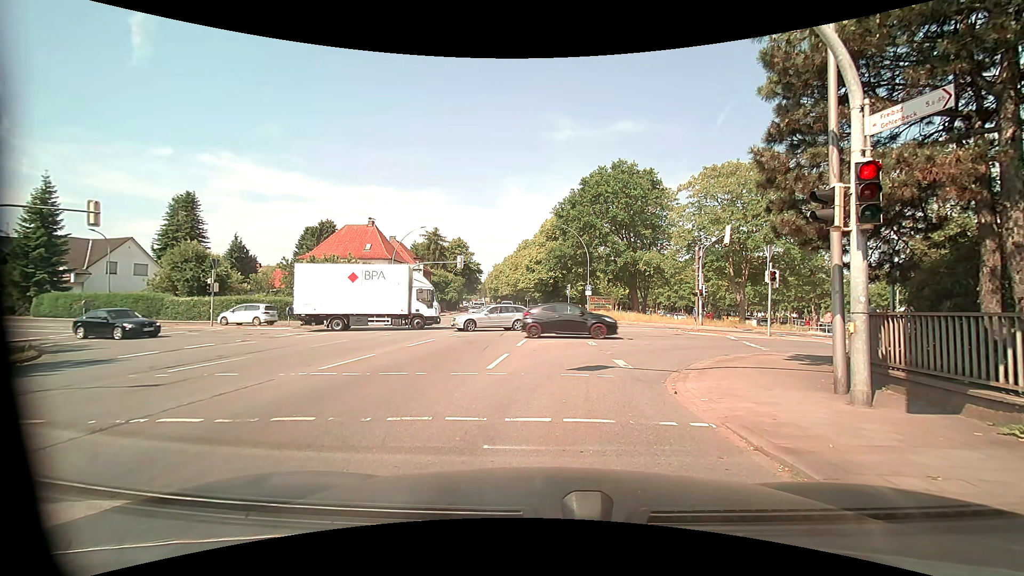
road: primary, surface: asphalt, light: Day
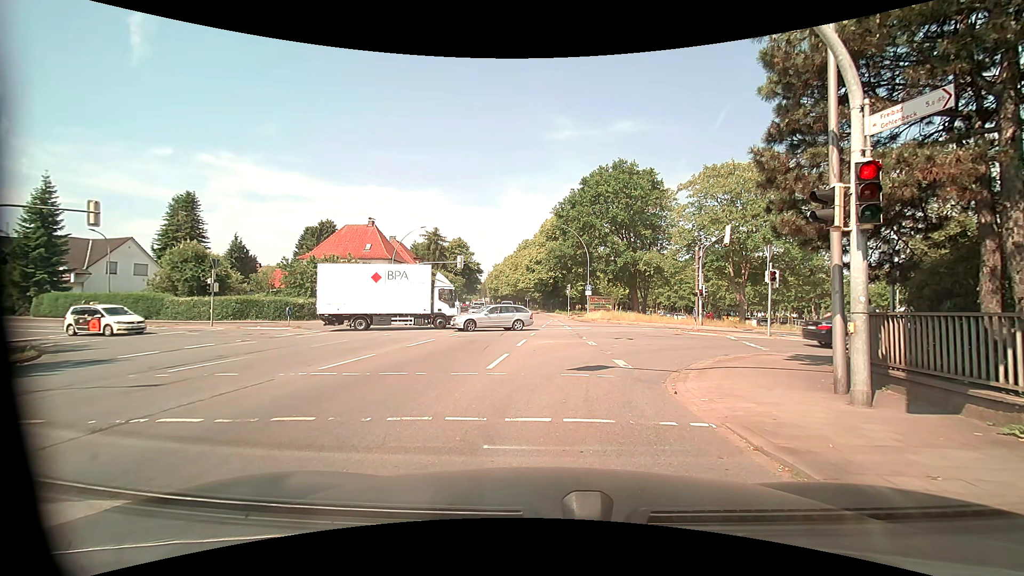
(0.0, 0.0) m; 0°
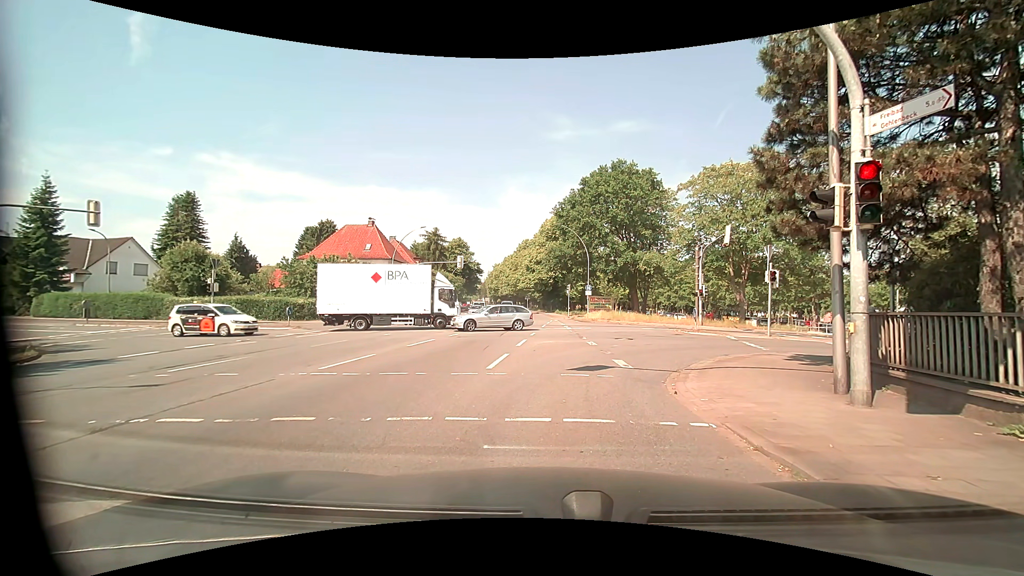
(0.0, 0.0) m; 0°
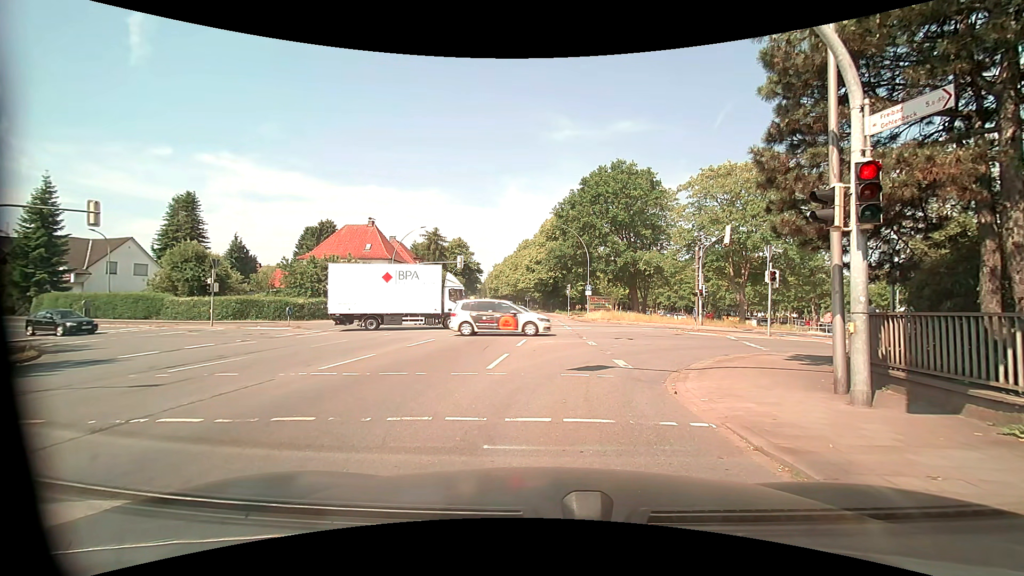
(0.0, 0.0) m; 0°
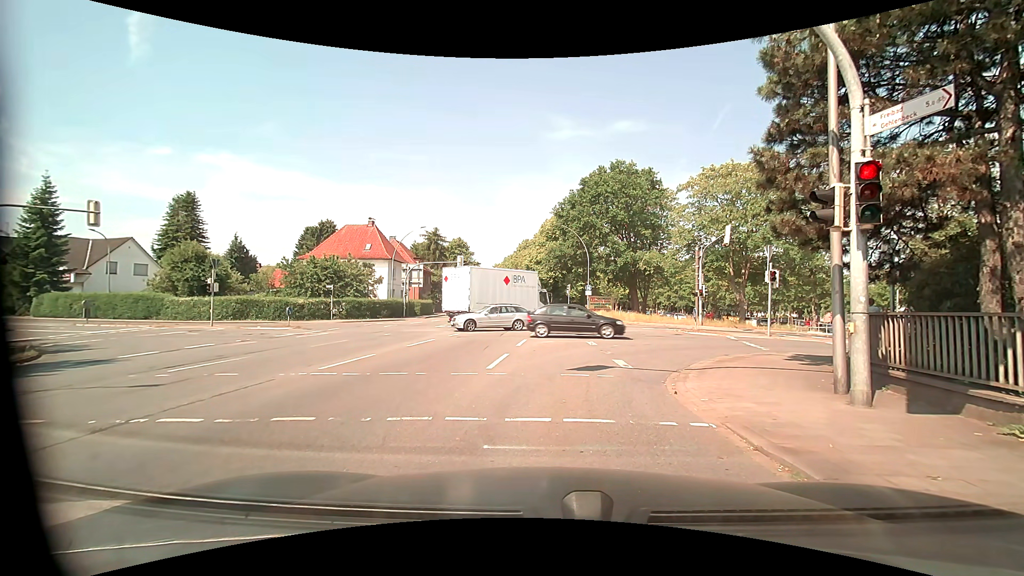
(0.0, 0.0) m; 0°
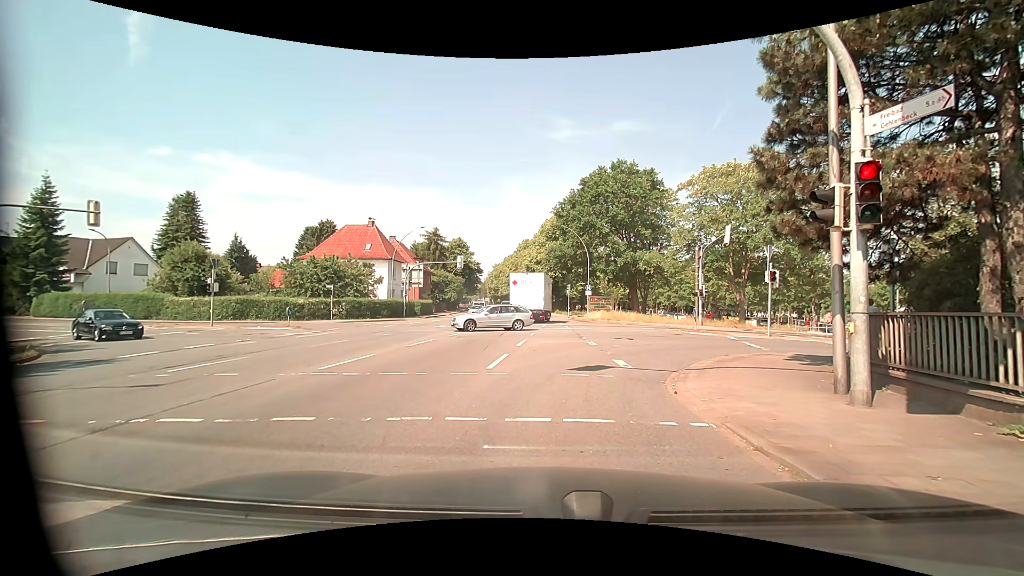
(0.0, 0.0) m; 0°
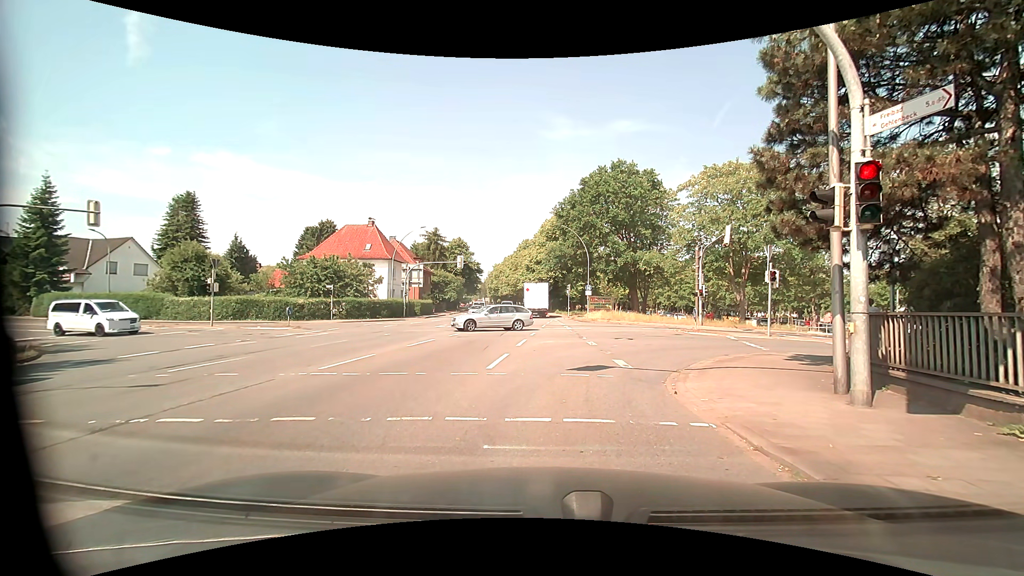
(0.0, 0.0) m; 0°
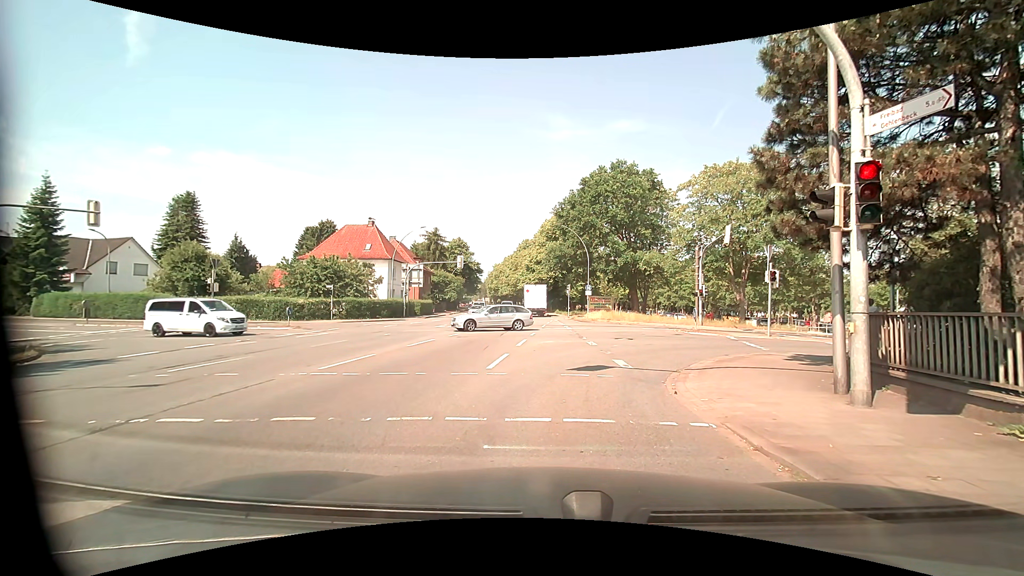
(0.0, 0.0) m; 0°
(0, +10) (+4, +19) (+12, +24) (+22, +24) (+32, +24) (+42, +24) (+52, +23) (+62, +22) (+72, +21) (+82, +20) m
